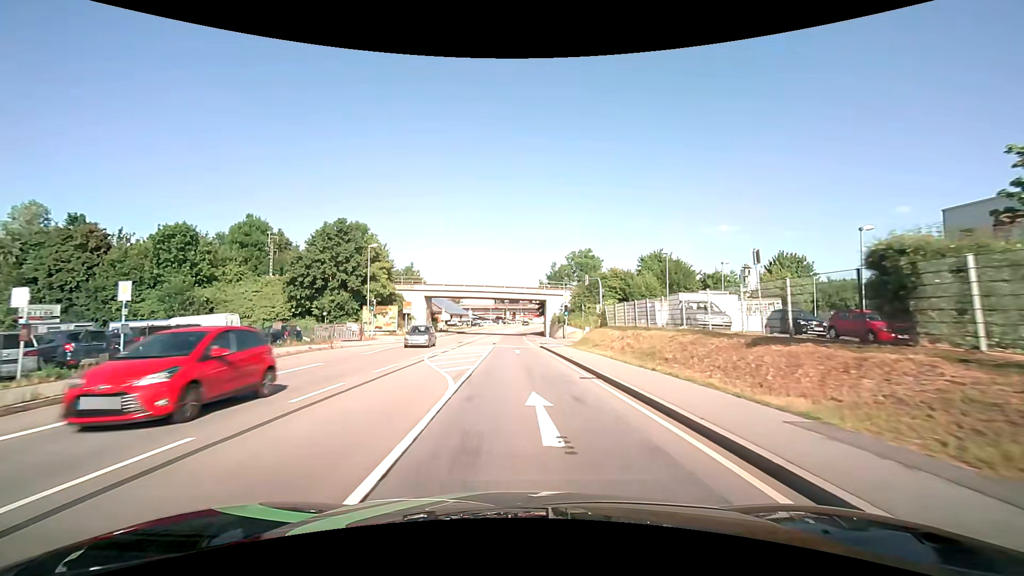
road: primary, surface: asphalt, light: Day
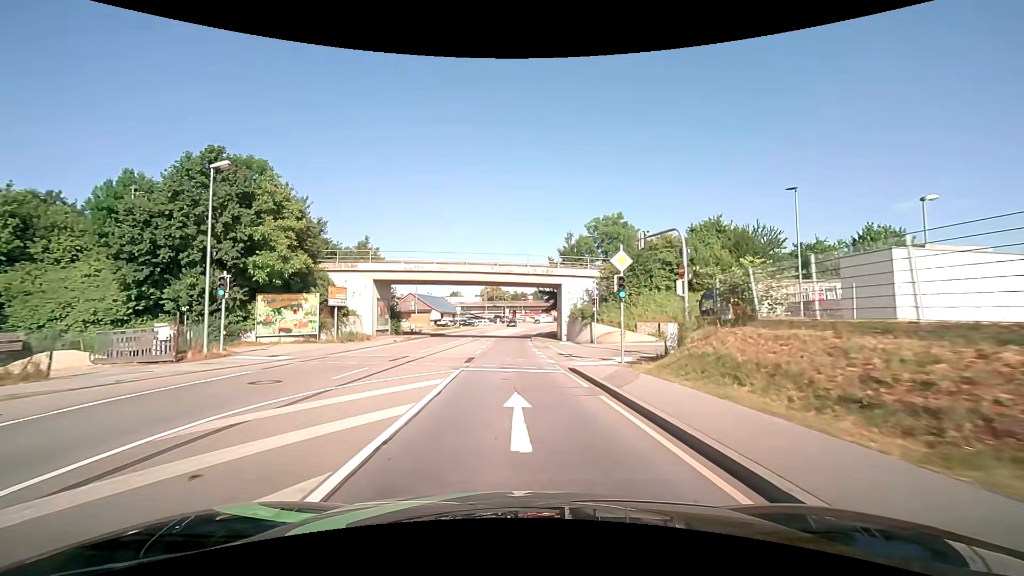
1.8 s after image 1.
(+0.1, +21.8) m; 0°
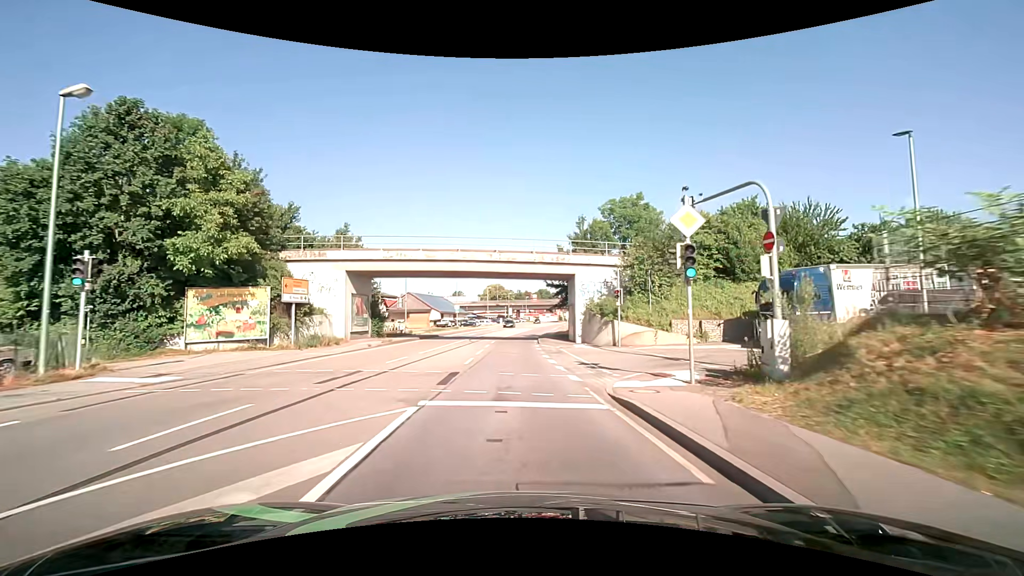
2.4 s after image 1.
(-0.1, +7.1) m; -1°
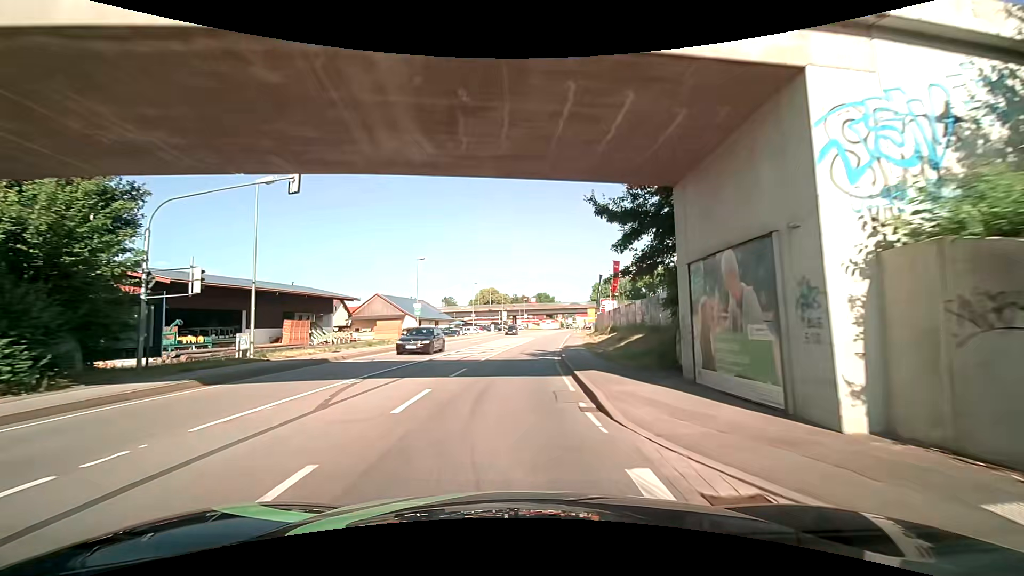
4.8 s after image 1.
(0.0, +27.9) m; 0°
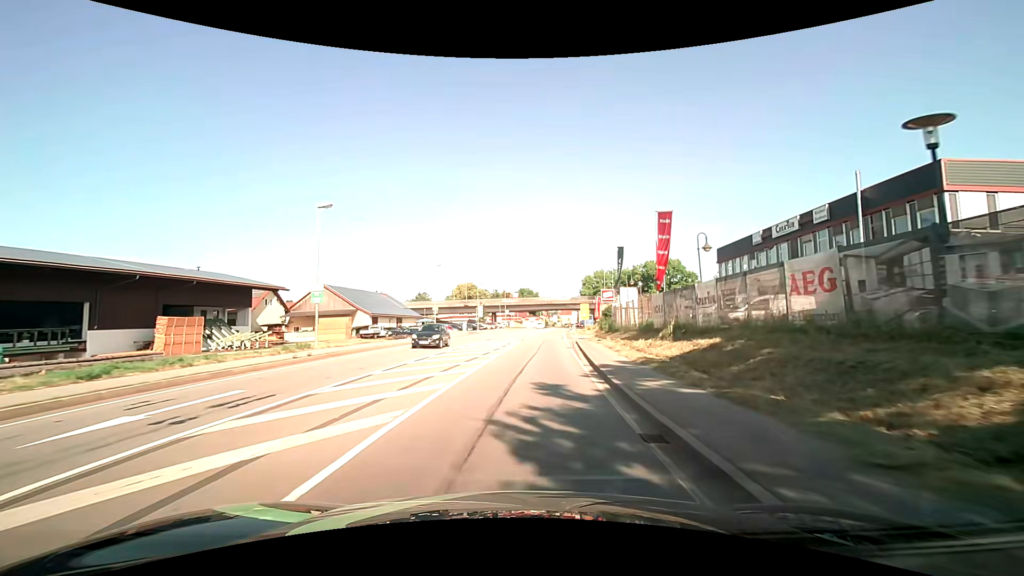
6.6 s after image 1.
(-0.1, +20.7) m; +2°
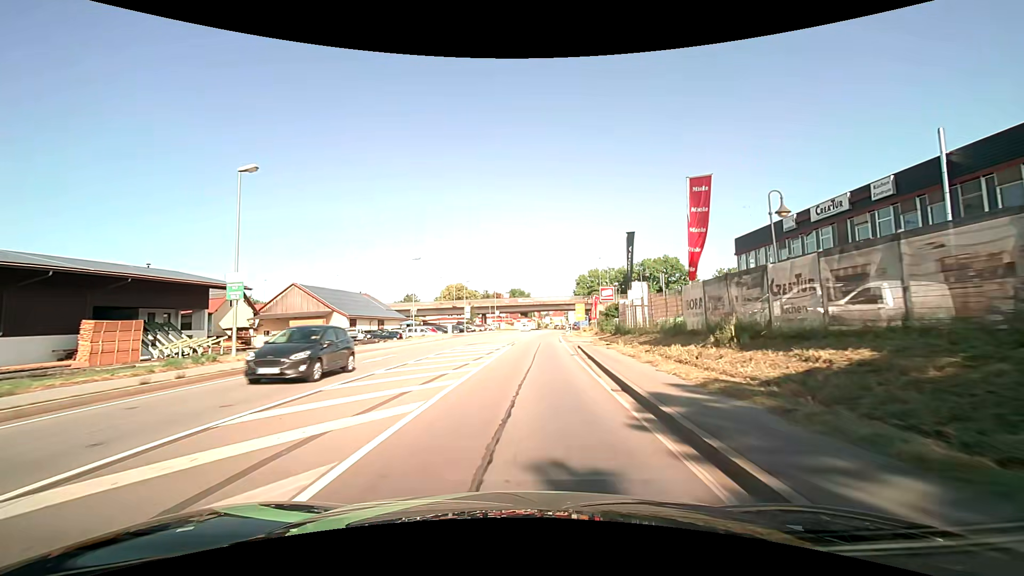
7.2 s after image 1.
(+0.1, +7.0) m; +1°
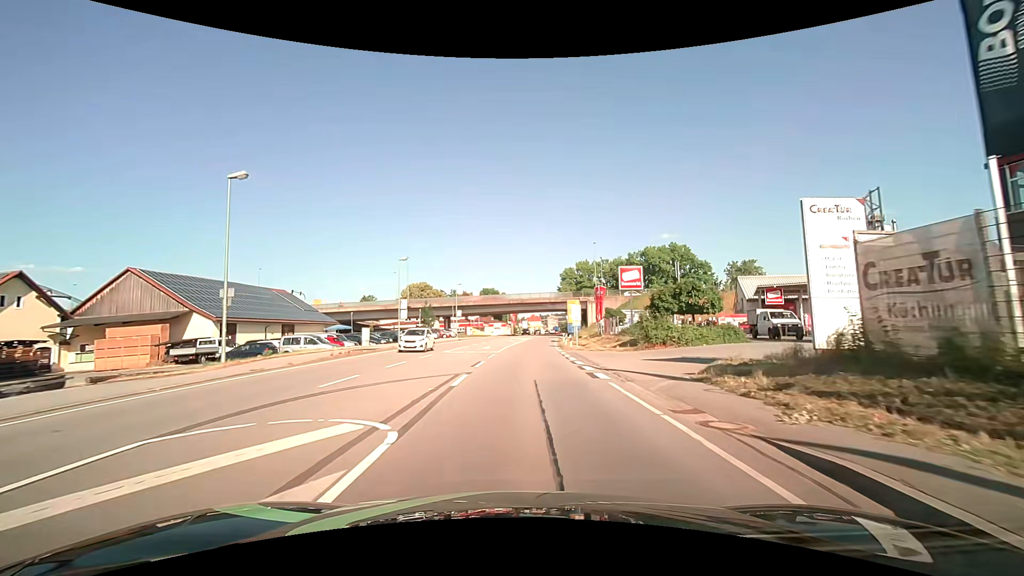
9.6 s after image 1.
(+0.7, +28.2) m; +3°
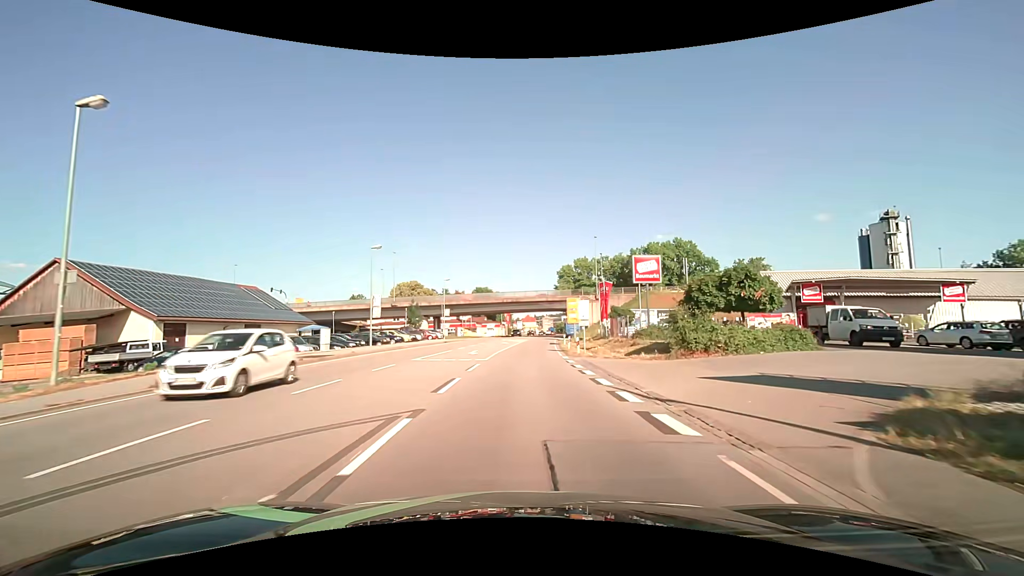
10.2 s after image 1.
(+0.1, +7.1) m; 0°
(0, +10) (0, +20) (+1, +30) (+1, +40) (+2, +50) (+3, +60) (+4, +70) (+5, +80) (+6, +90) (+7, +100) m
